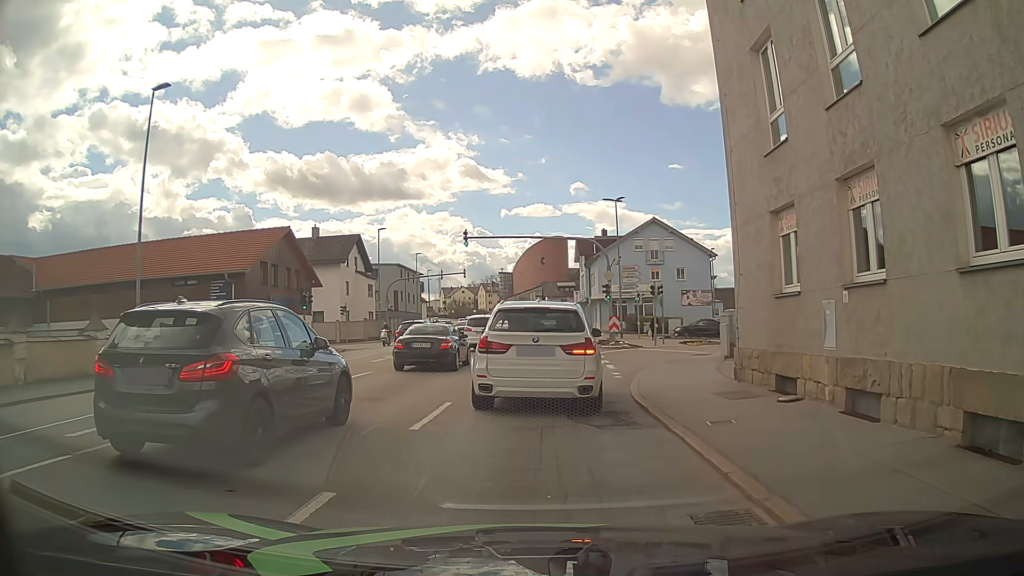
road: tertiary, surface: asphalt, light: Day
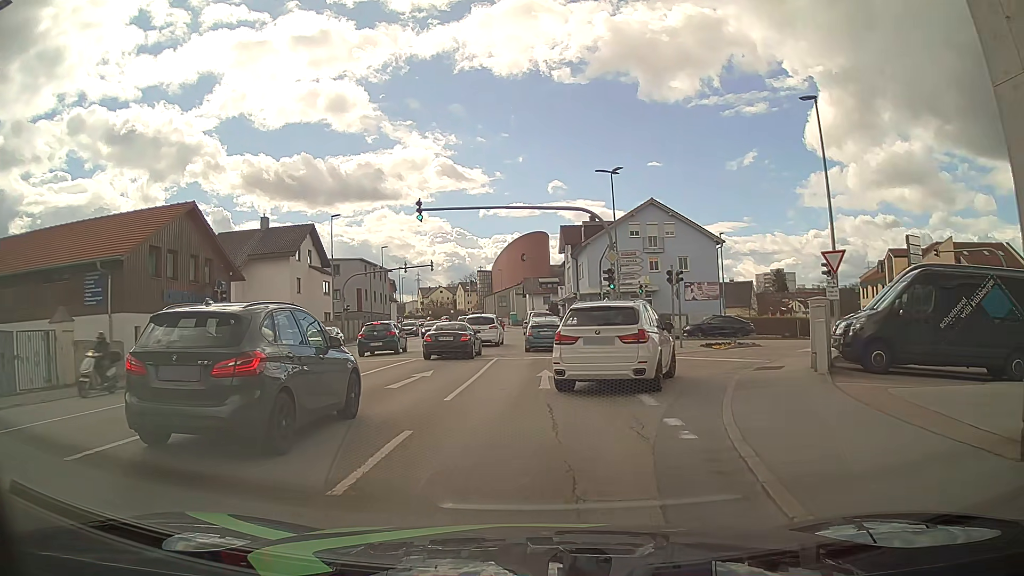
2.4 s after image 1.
(+0.2, +9.6) m; +2°
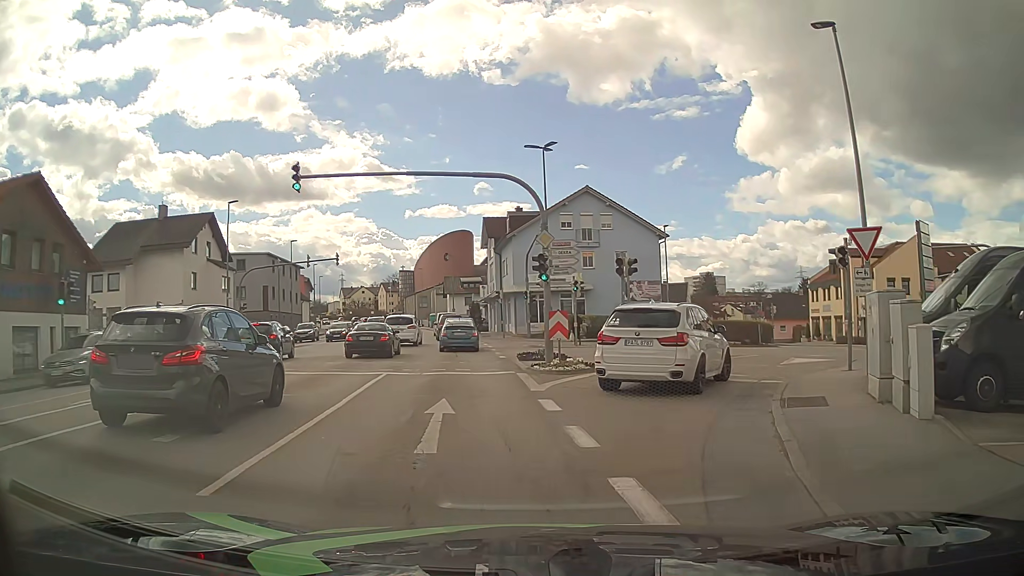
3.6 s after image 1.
(+0.2, +6.5) m; +5°
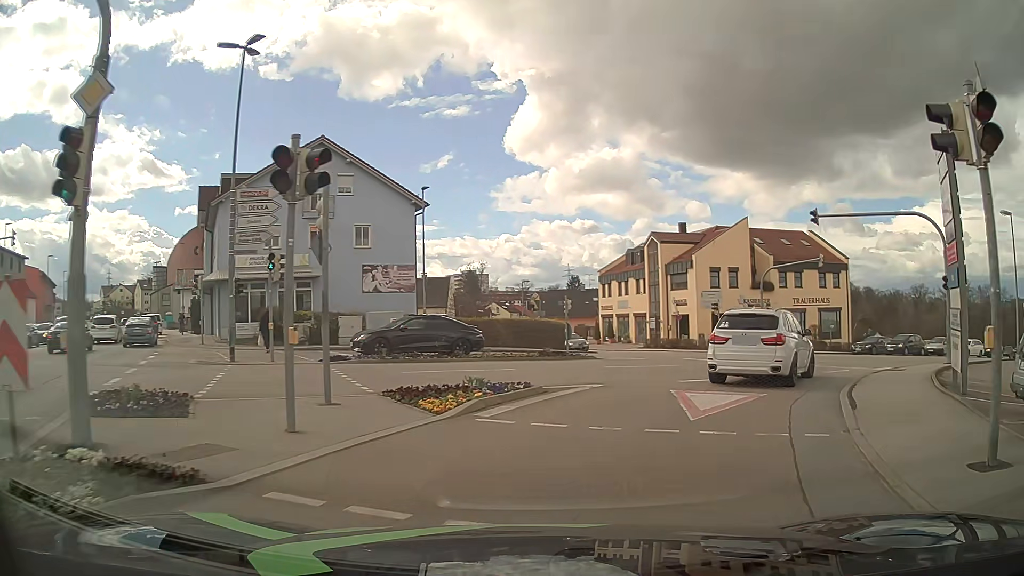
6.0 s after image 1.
(+2.3, +13.3) m; +21°
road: tertiary_link
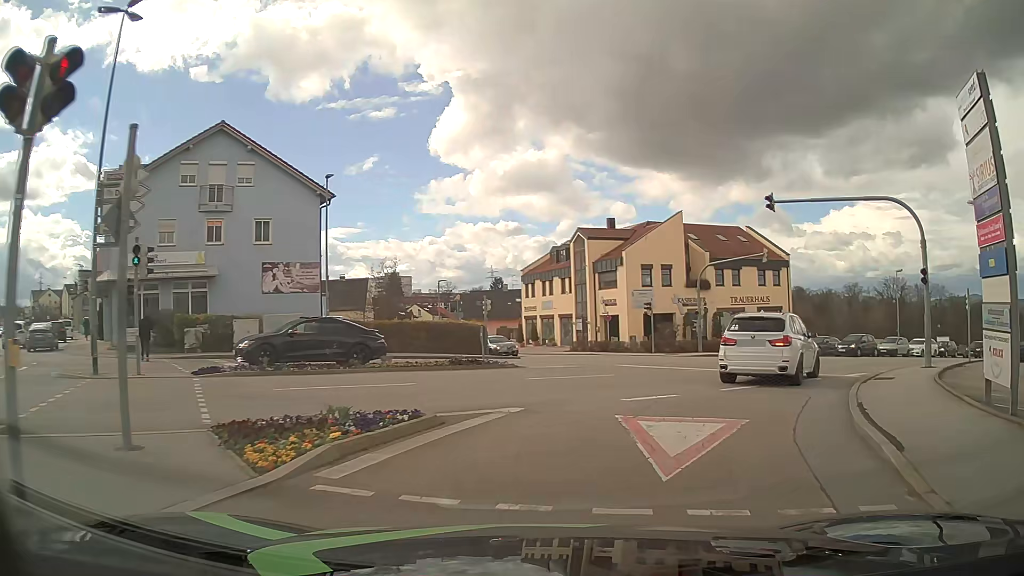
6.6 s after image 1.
(+0.2, +3.6) m; +6°
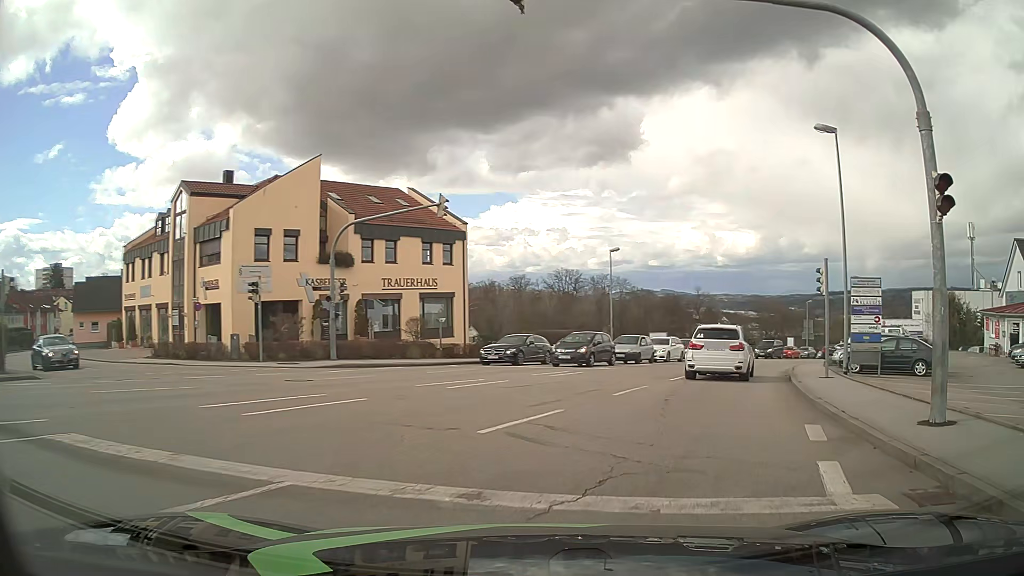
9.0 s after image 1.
(+3.7, +15.6) m; +29°
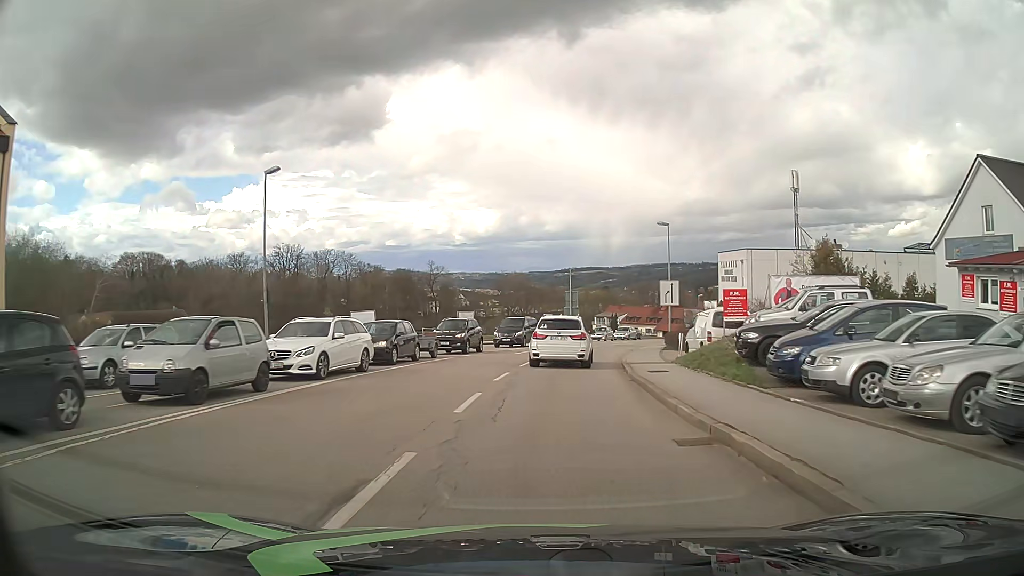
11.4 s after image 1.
(+5.8, +21.6) m; +23°
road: tertiary
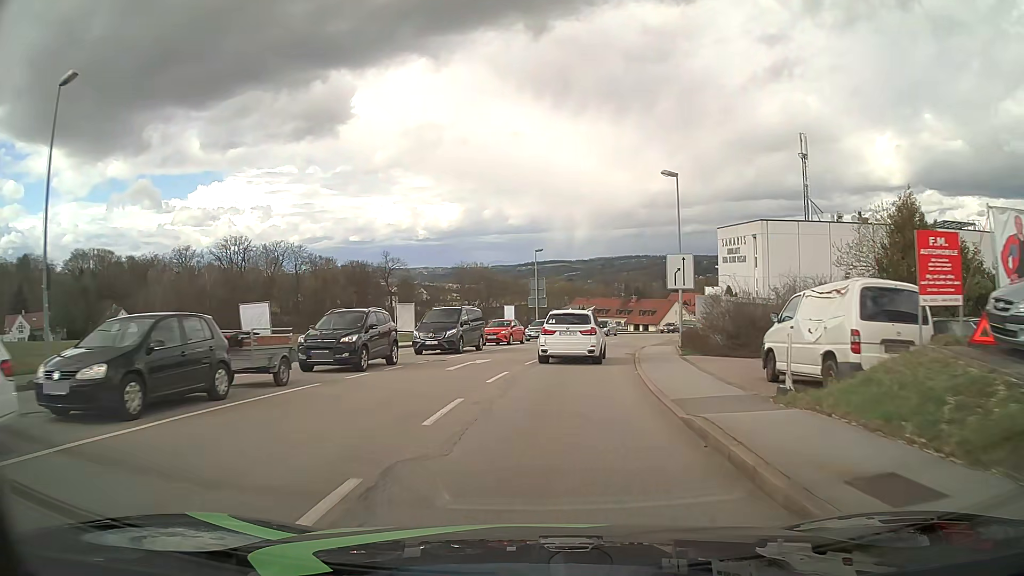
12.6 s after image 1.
(+0.4, +13.4) m; +3°
(0, +10) (+1, +20) (+3, +30) (+5, +40) (+7, +49) (+10, +59) (+14, +68) (+18, +77) (+22, +87) (+26, +95) m
